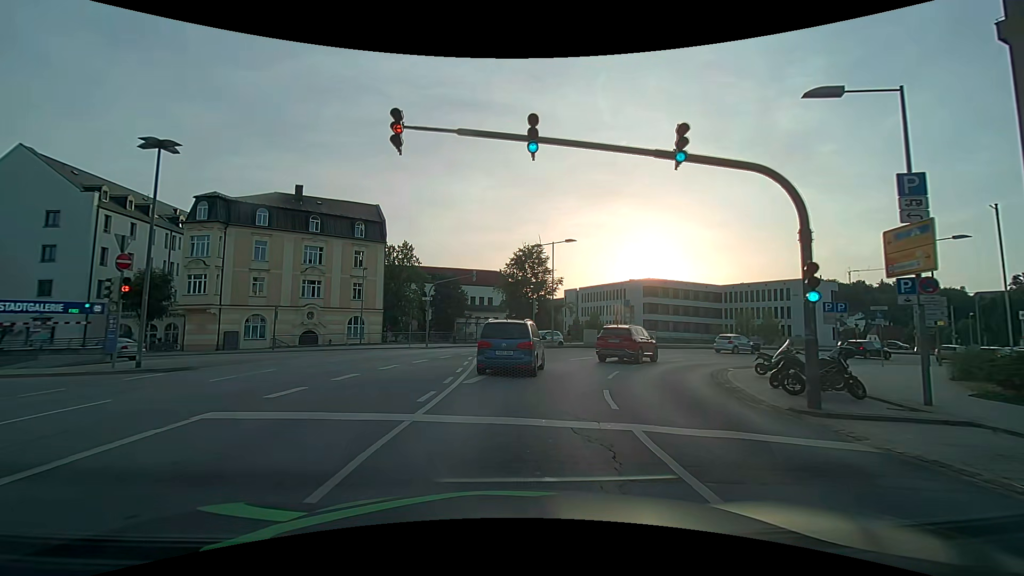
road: primary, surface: asphalt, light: Day
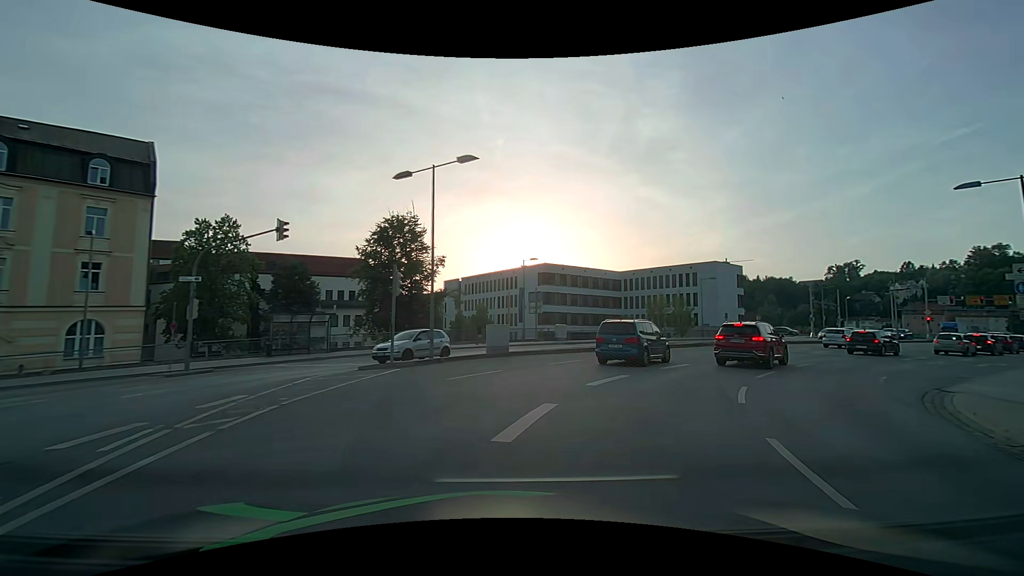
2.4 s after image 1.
(+1.2, +17.7) m; +14°
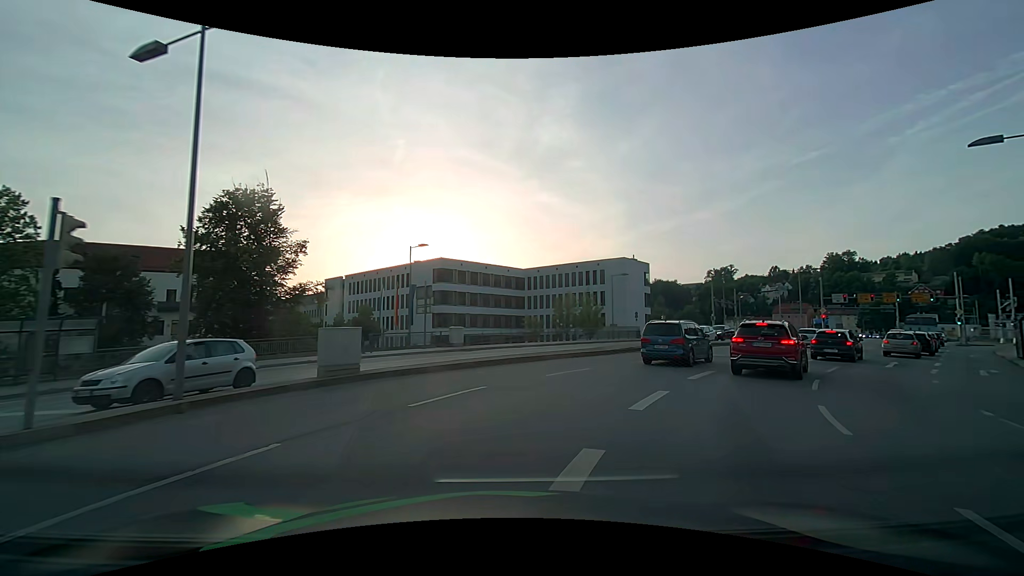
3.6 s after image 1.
(+1.0, +9.0) m; +11°
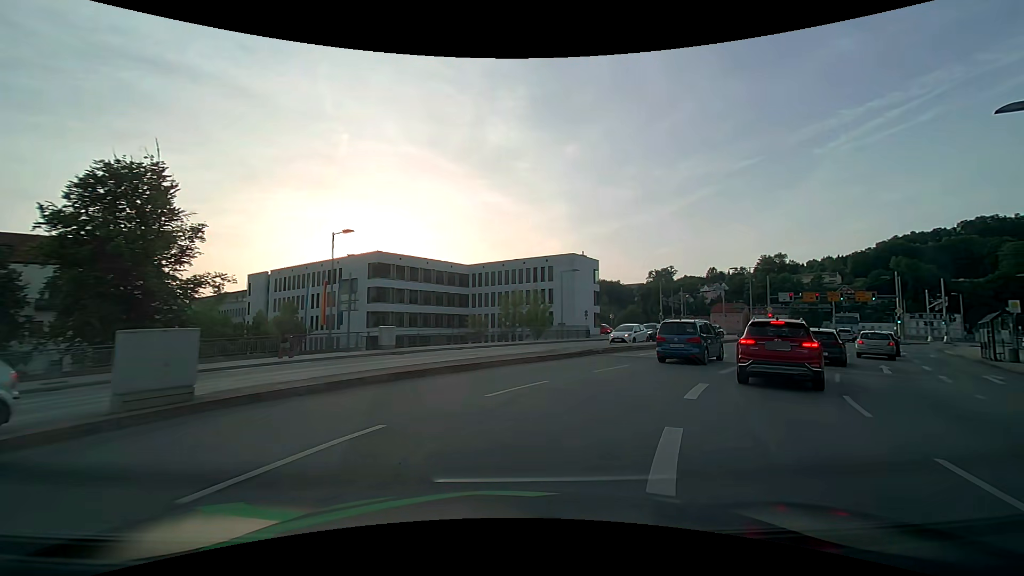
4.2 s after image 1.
(+0.3, +4.5) m; +7°
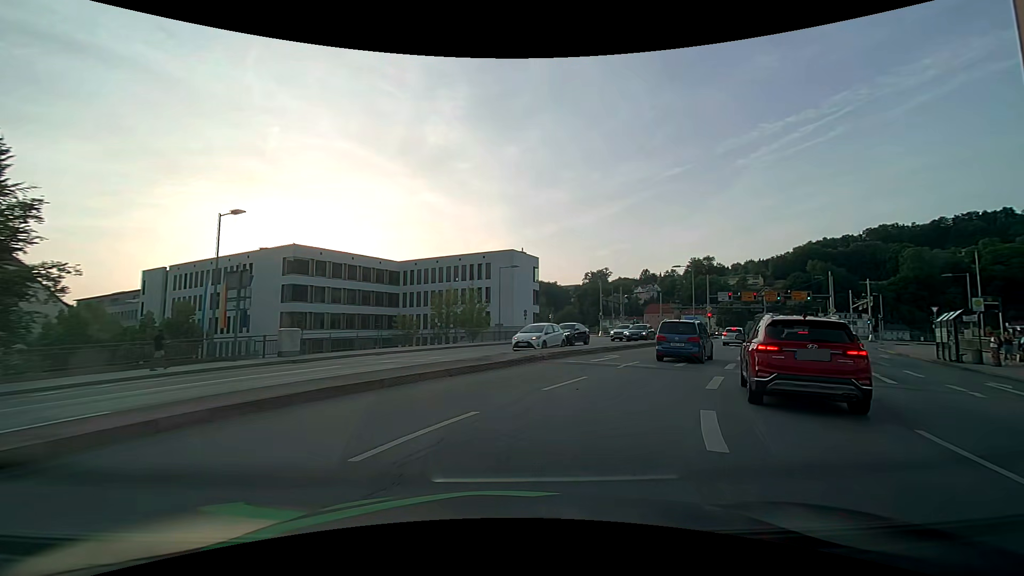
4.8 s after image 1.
(+0.2, +4.6) m; +7°
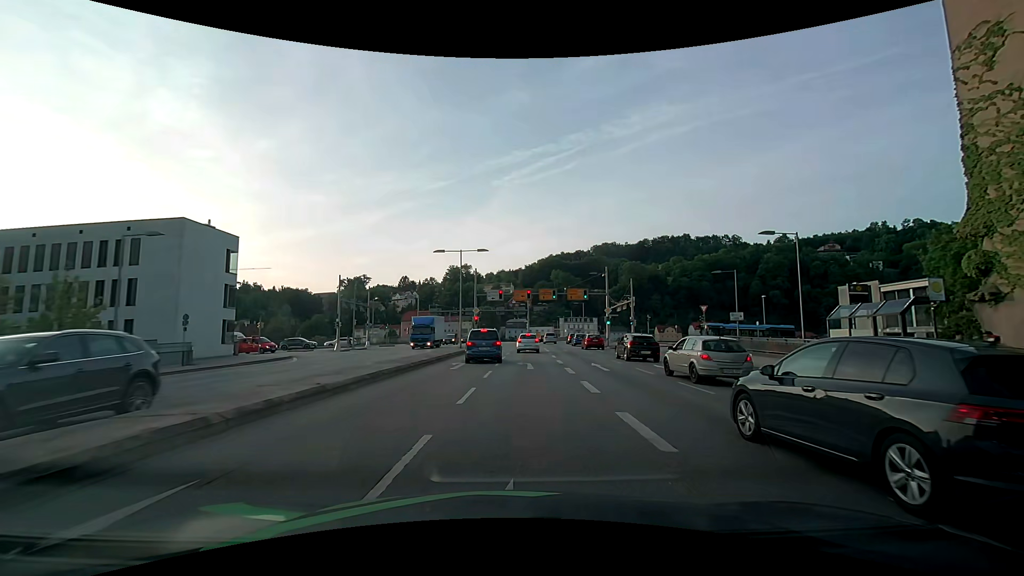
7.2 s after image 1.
(+4.8, +17.8) m; +27°
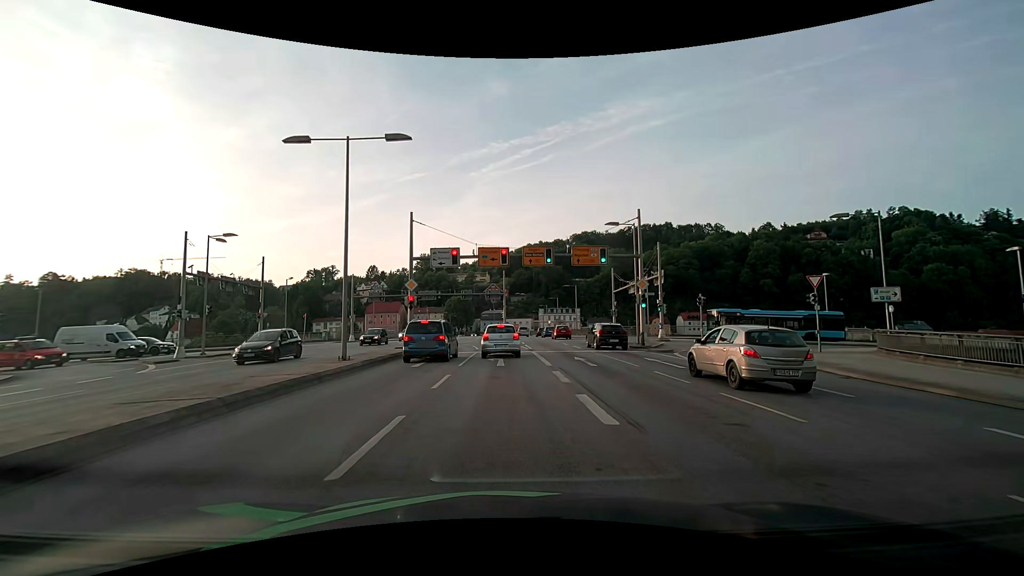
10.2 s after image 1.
(+1.2, +22.9) m; +3°
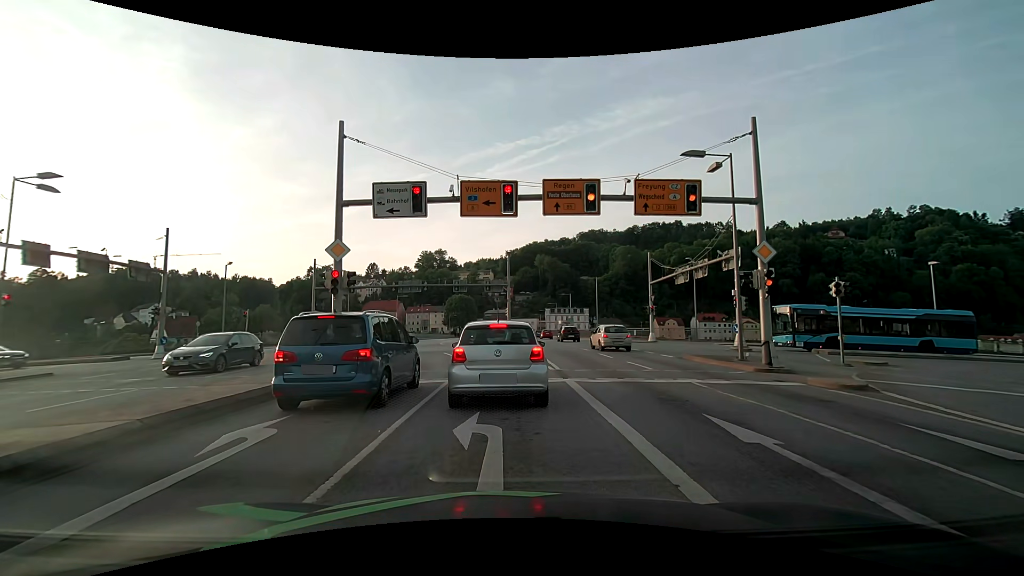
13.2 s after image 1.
(-0.1, +13.6) m; 0°
(0, +10) (0, +20) (-2, +30) (-7, +38) (-16, +42) (-26, +42) (-36, +41) (-46, +40) (-56, +40) (-66, +40) m
